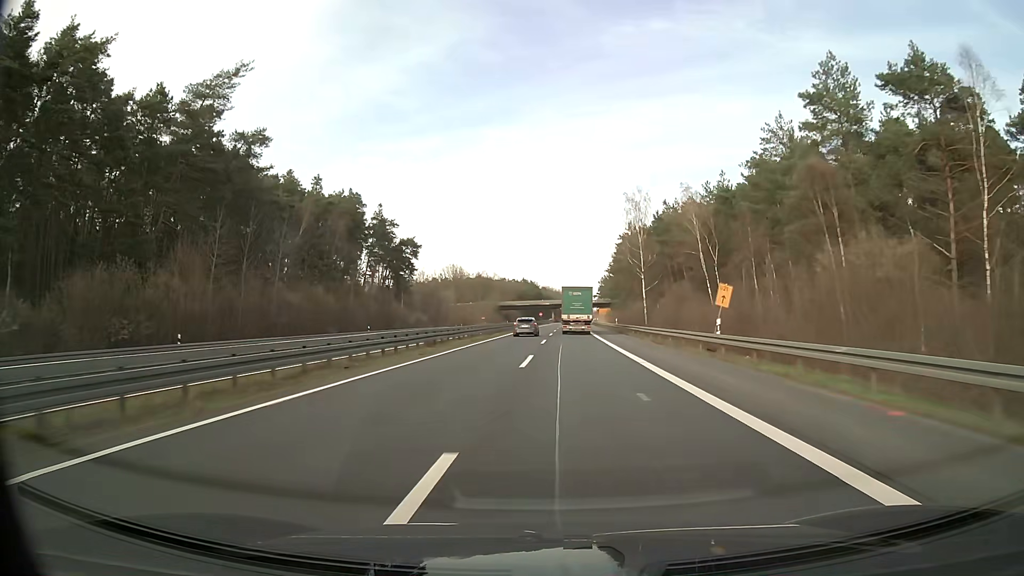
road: trunk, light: Day
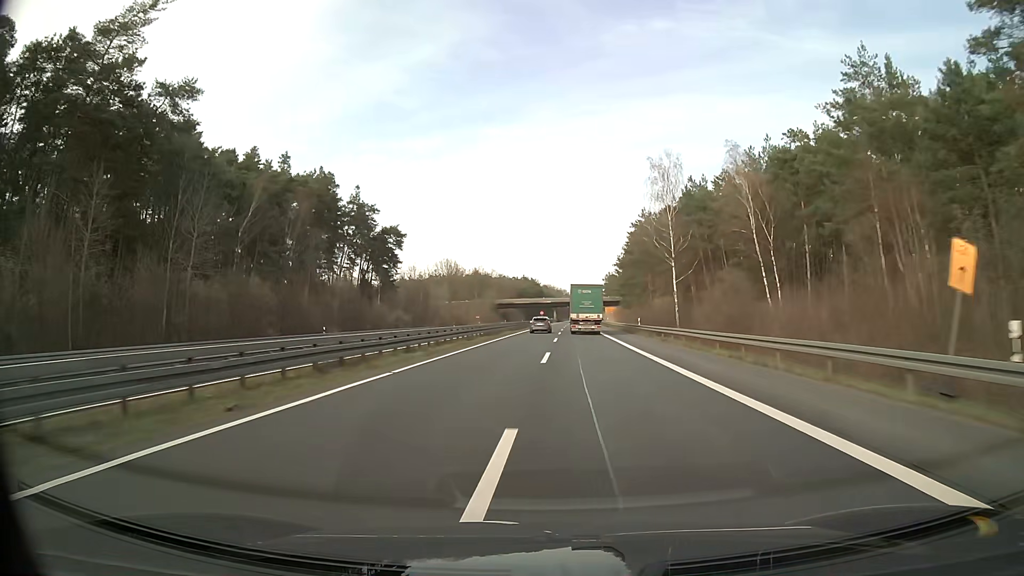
(0.0, +16.7) m; 0°
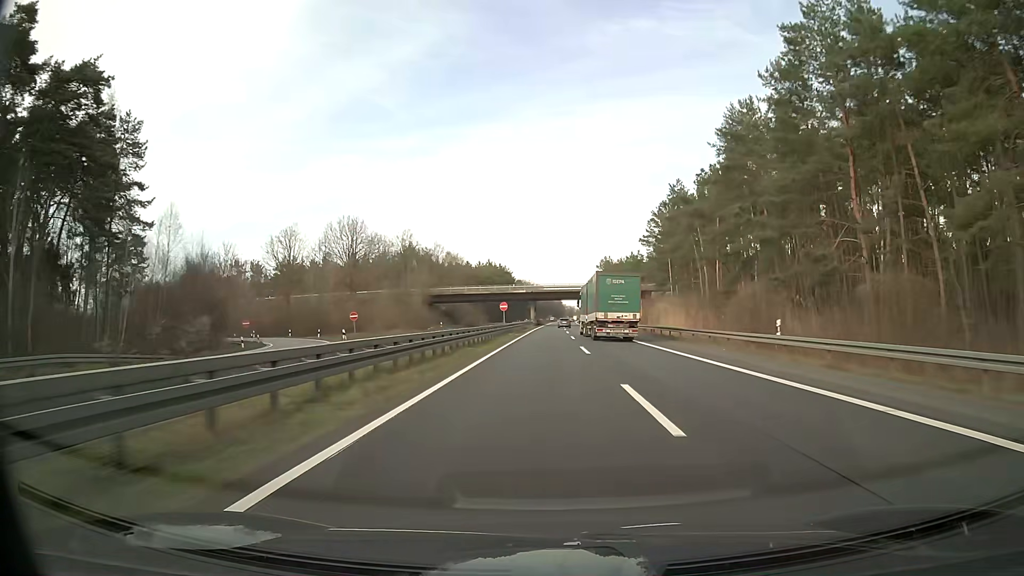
(+1.0, +85.0) m; +2°
(0, +10) (0, +20) (0, +30) (0, +40) (0, +50) (+1, +60) (+1, +70) (+1, +80) (+1, +90) (+1, +100) m
